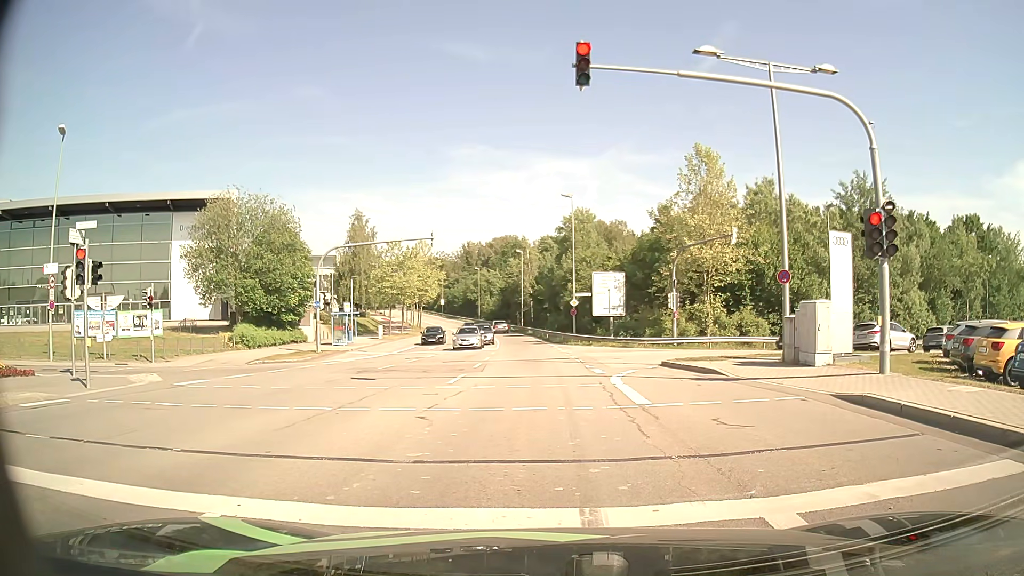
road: secondary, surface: asphalt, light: Day
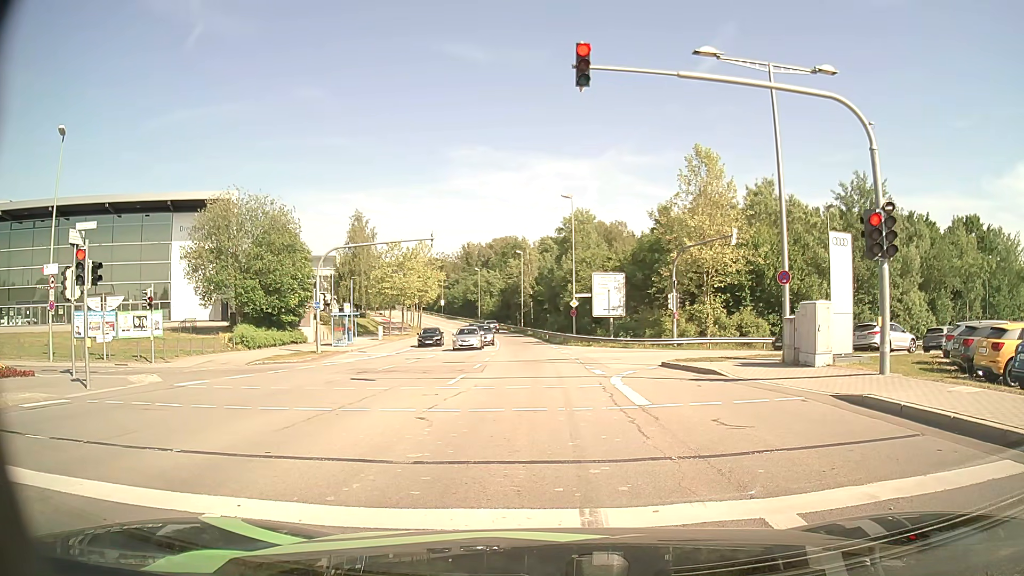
(0.0, 0.0) m; 0°
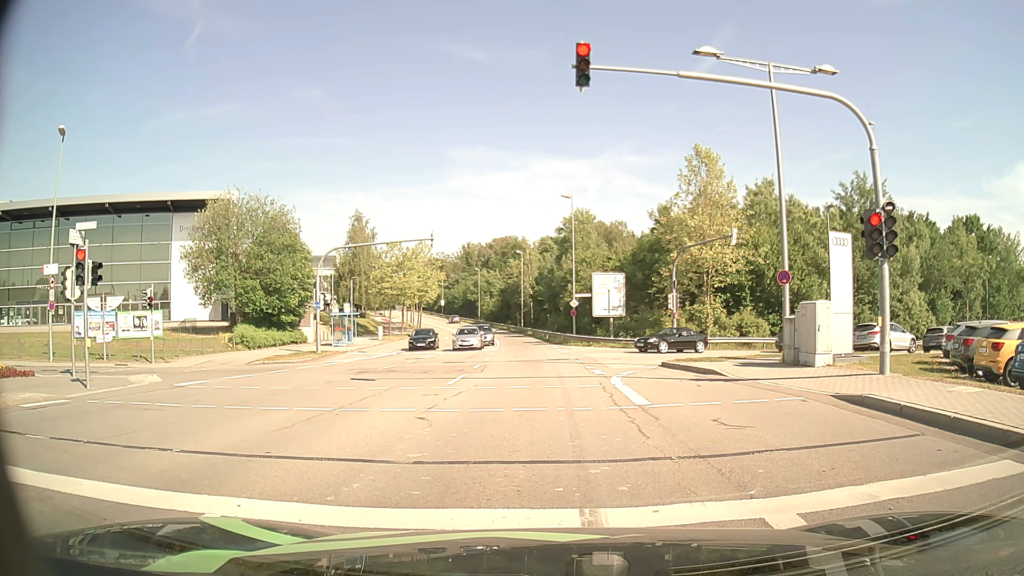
(0.0, 0.0) m; 0°
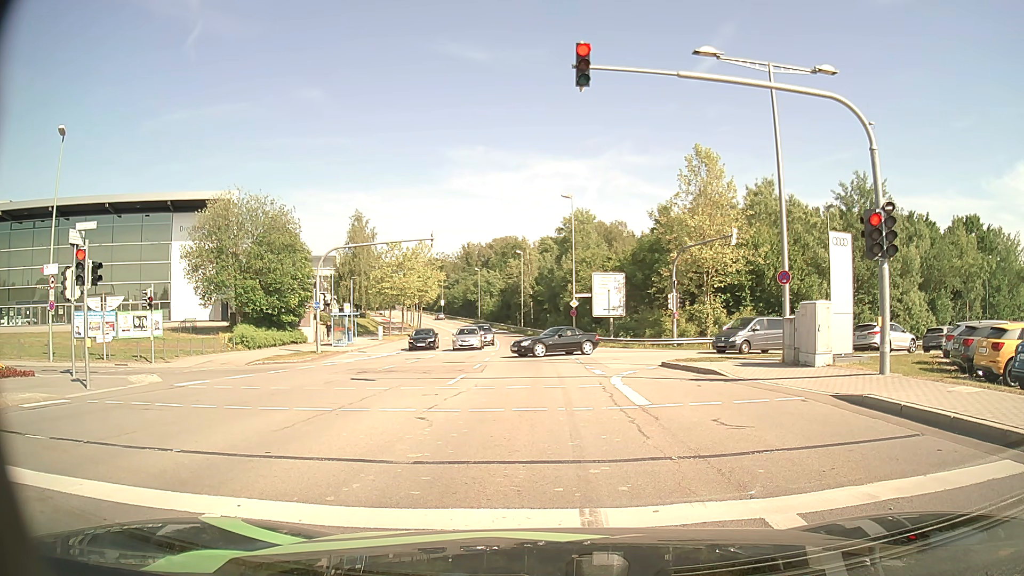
(0.0, 0.0) m; 0°
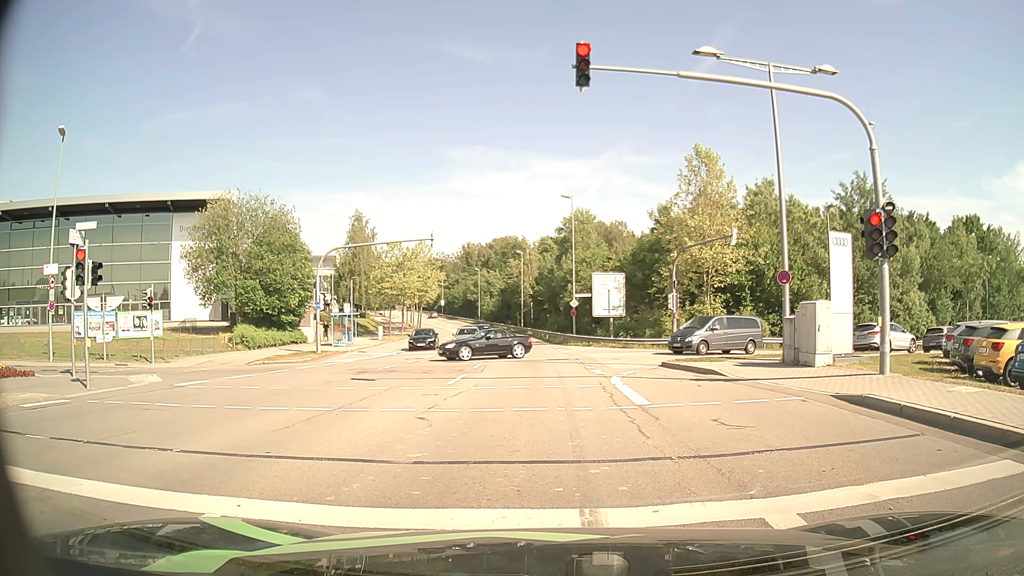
(0.0, 0.0) m; 0°
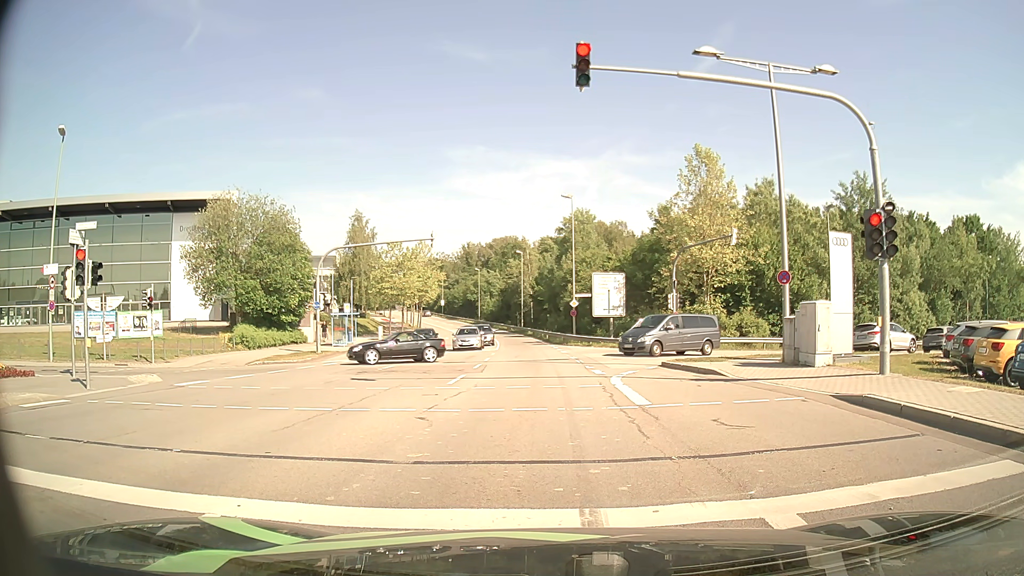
(0.0, 0.0) m; 0°
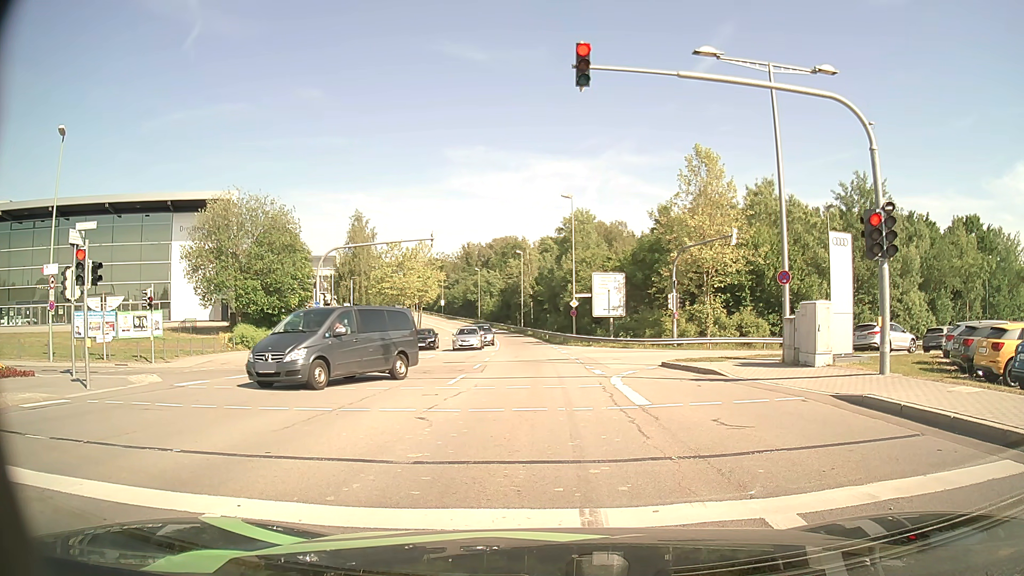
(0.0, 0.0) m; 0°
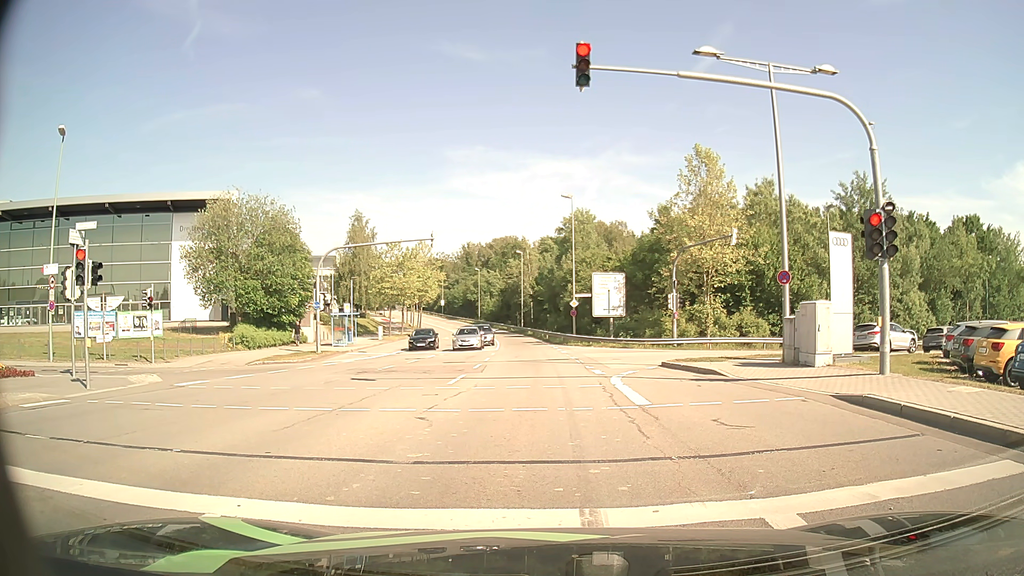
(0.0, 0.0) m; 0°
(0, +10) (0, +20) (-1, +30) (-1, +40) (-2, +50) (-2, +60) (-3, +70) (-5, +80) (-6, +90) (-8, +100) m
